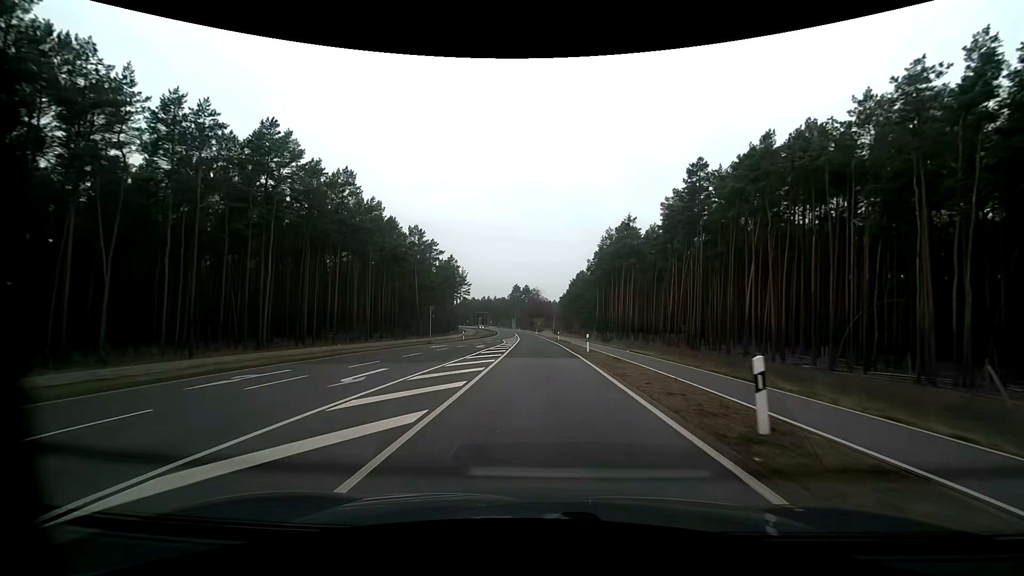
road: secondary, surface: asphalt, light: Day
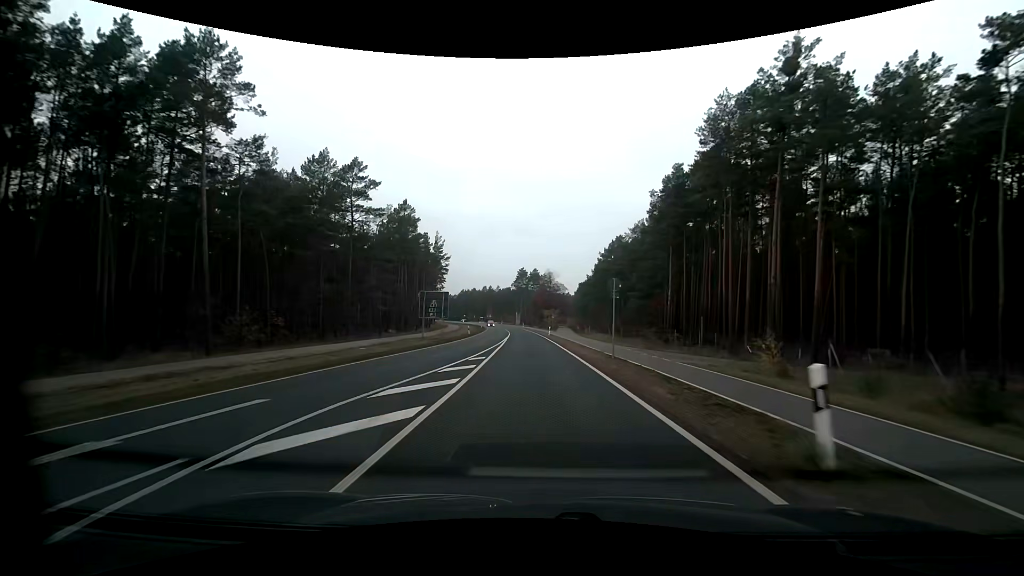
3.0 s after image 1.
(-0.4, +51.9) m; -1°
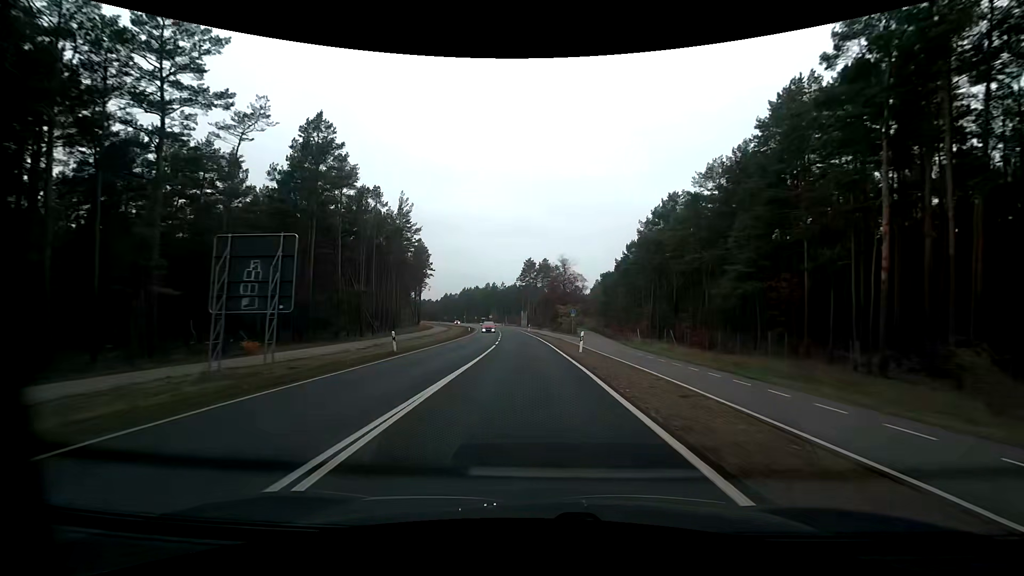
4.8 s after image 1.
(-0.2, +32.0) m; -1°
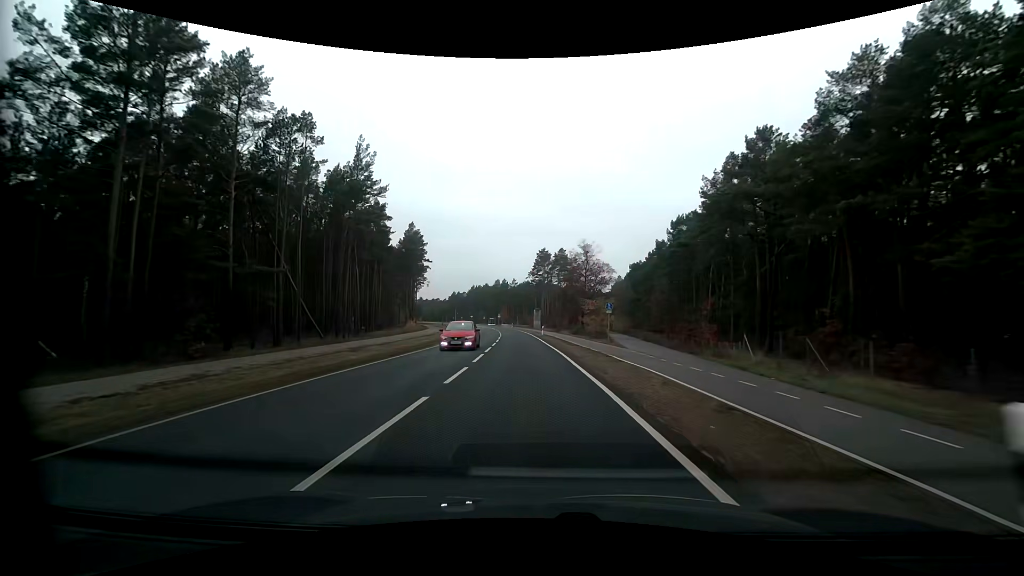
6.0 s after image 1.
(-0.1, +21.2) m; -1°
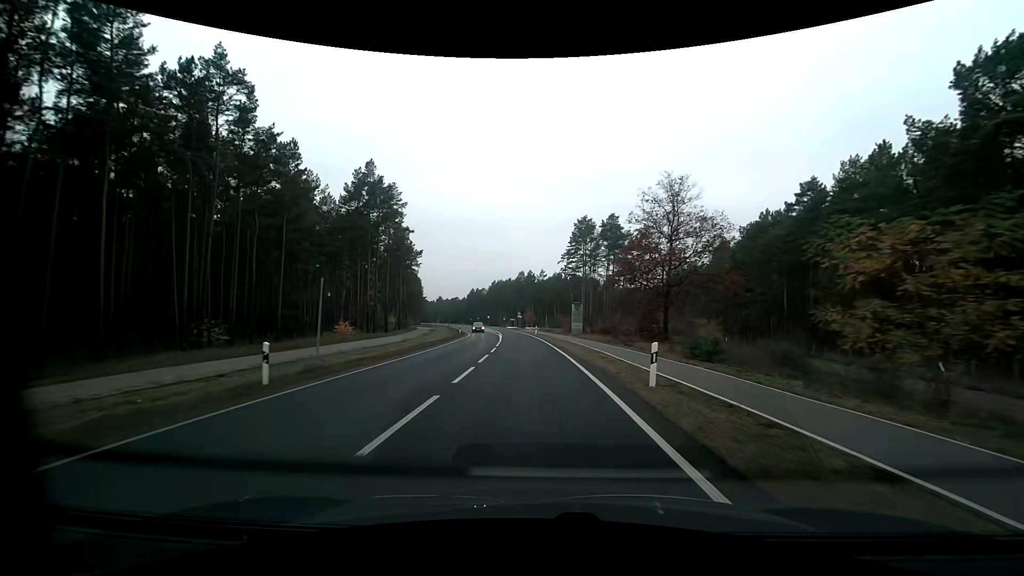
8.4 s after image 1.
(-1.3, +41.9) m; -3°
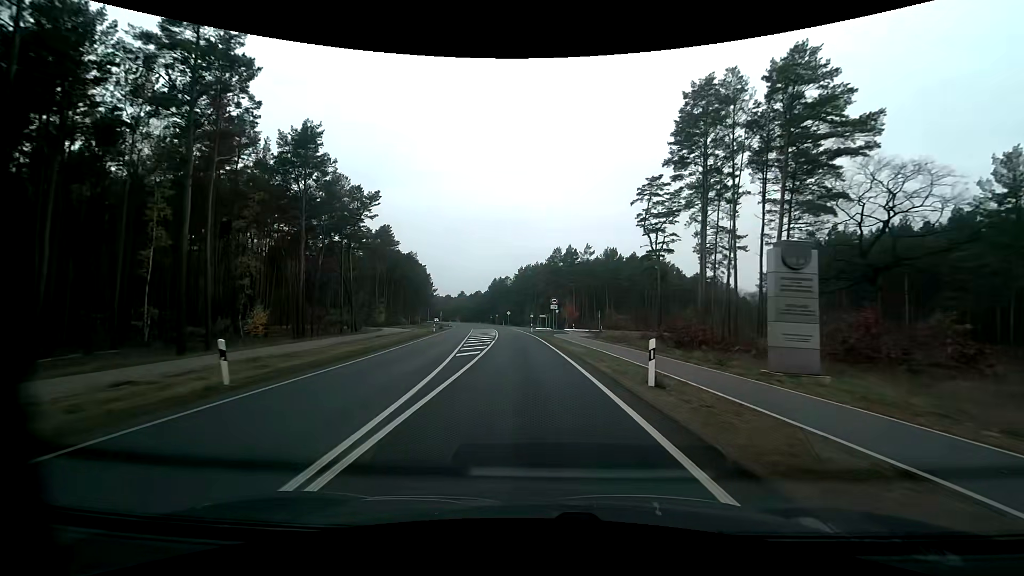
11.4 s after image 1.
(-1.8, +50.7) m; -4°
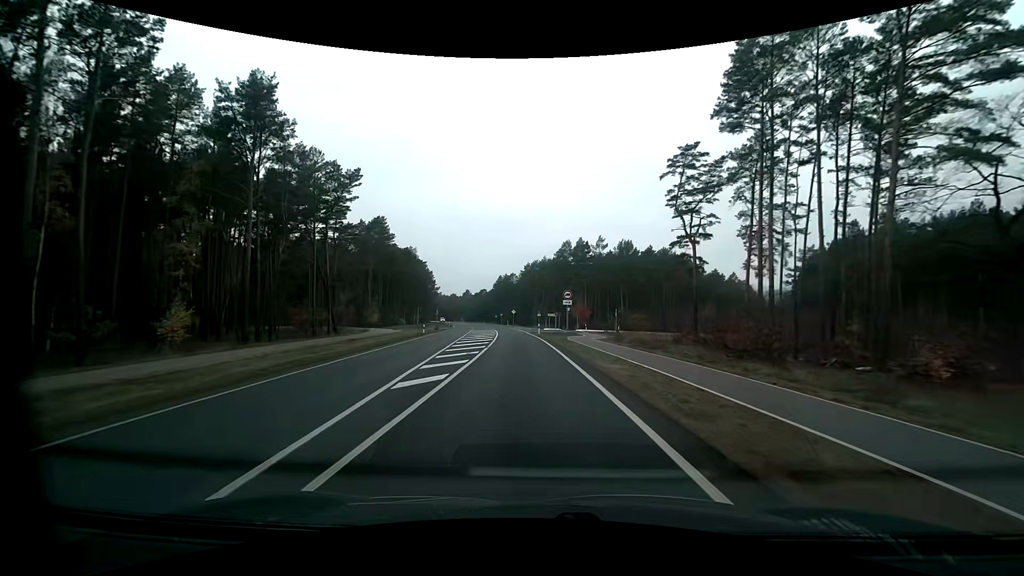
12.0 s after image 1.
(-0.1, +9.3) m; -1°
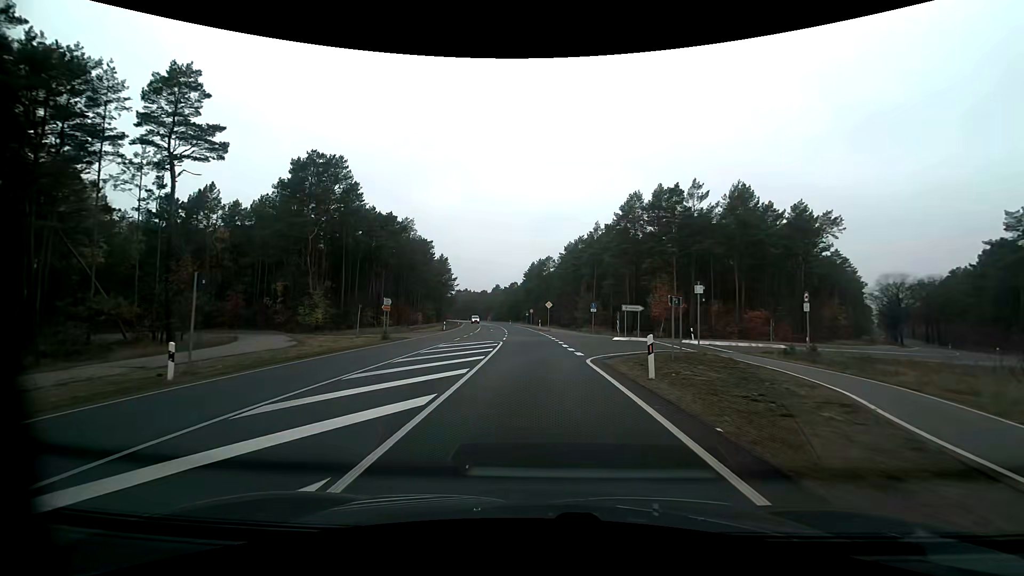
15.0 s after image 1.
(-1.5, +39.2) m; -4°
(0, +10) (0, +20) (+6, +28) (+14, +33) (+23, +37) (+32, +43) (+39, +50) (+45, +57) (+51, +65) (+57, +74) m
